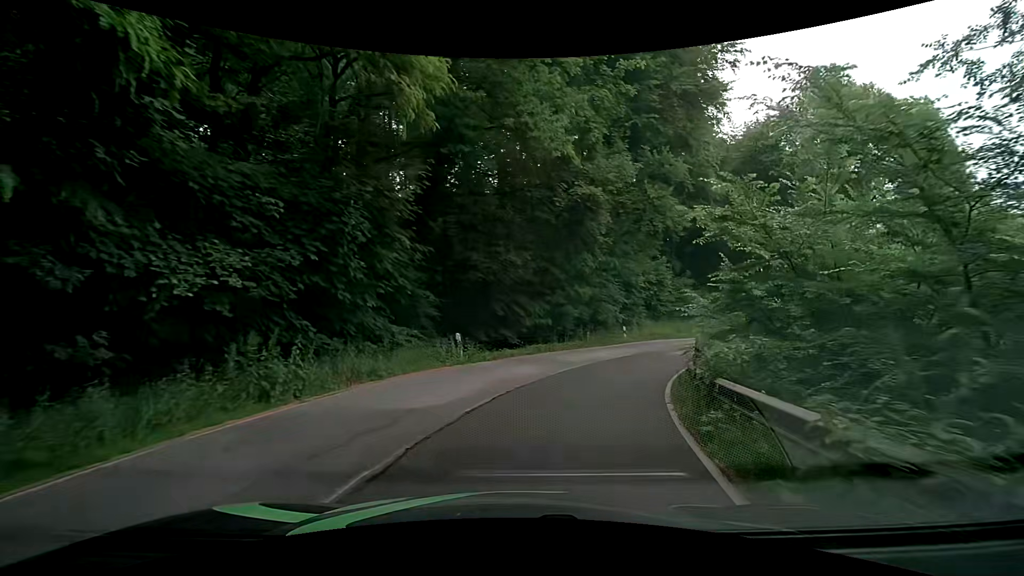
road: tertiary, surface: asphalt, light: Day
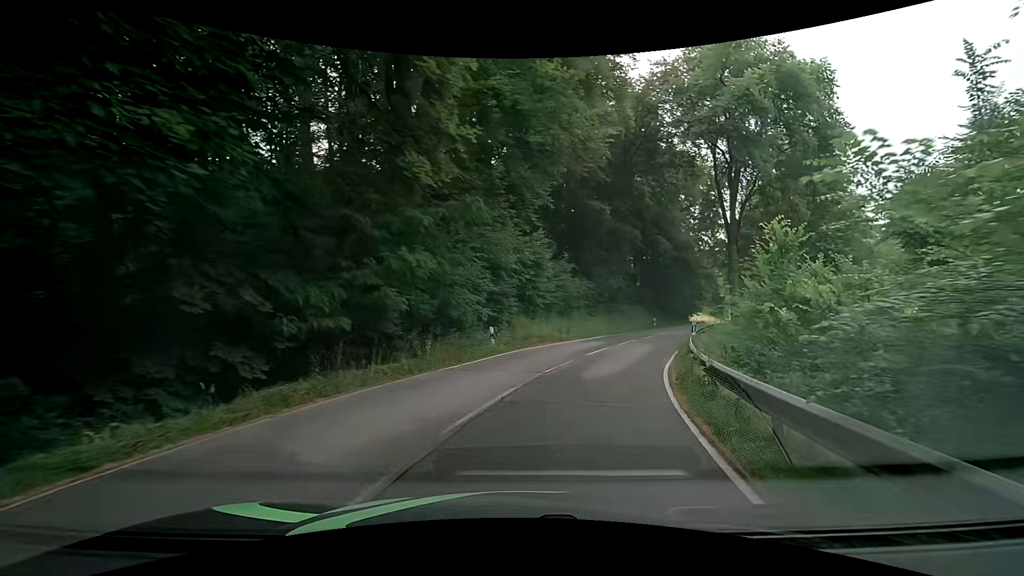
(+1.9, +12.7) m; +16°
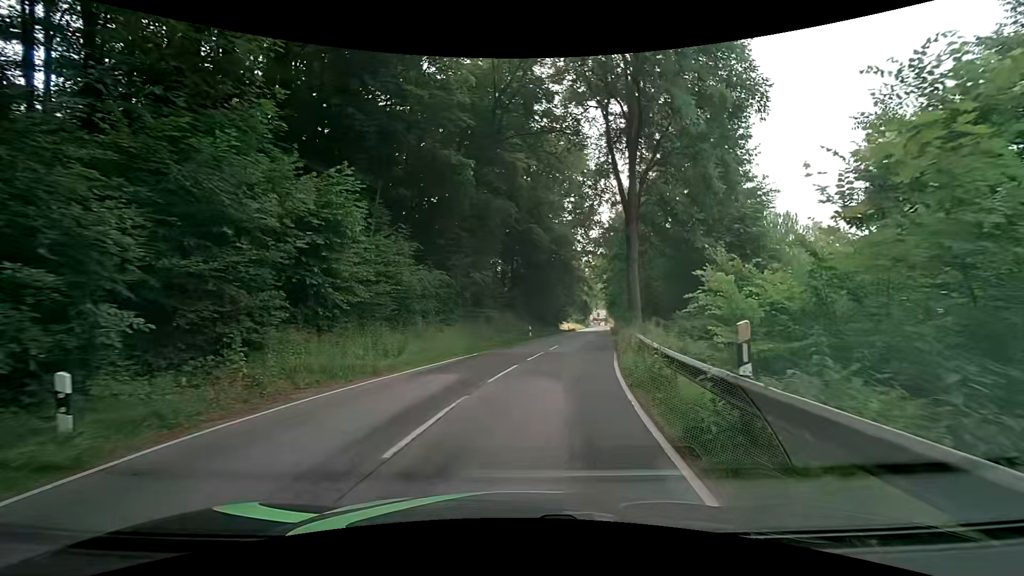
(+2.1, +13.0) m; +16°
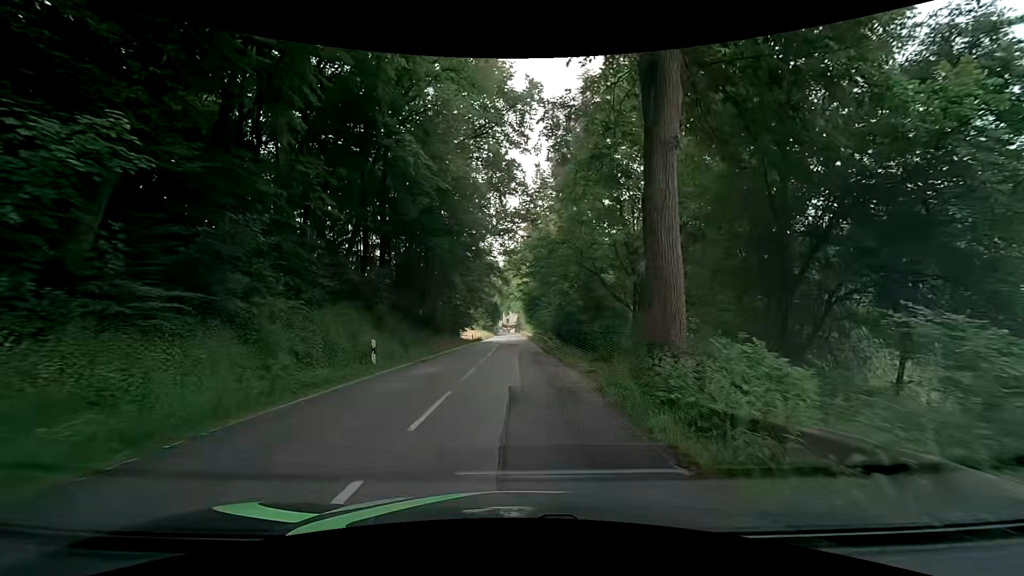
(+2.7, +22.5) m; +11°
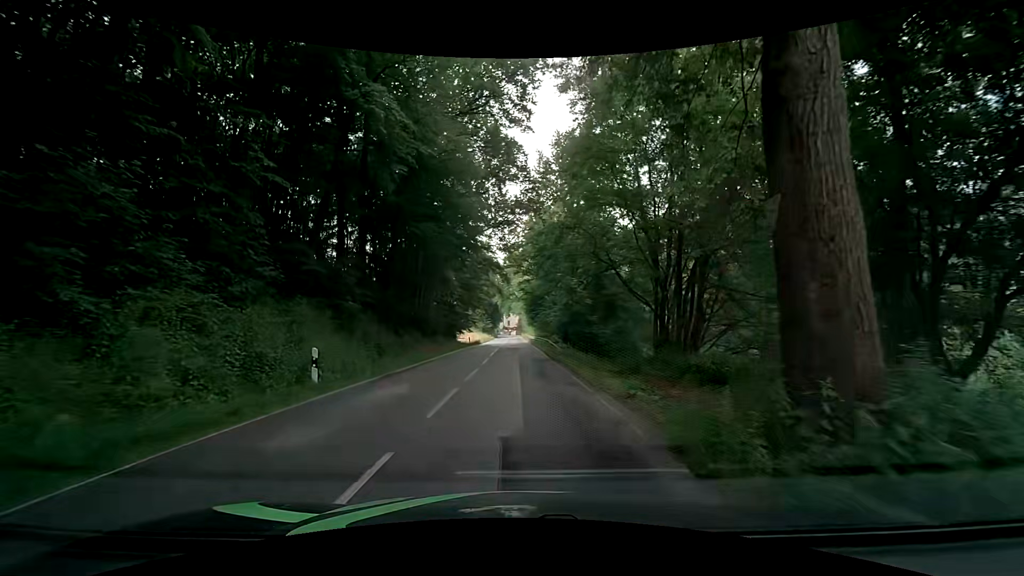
(0.0, +5.1) m; 0°
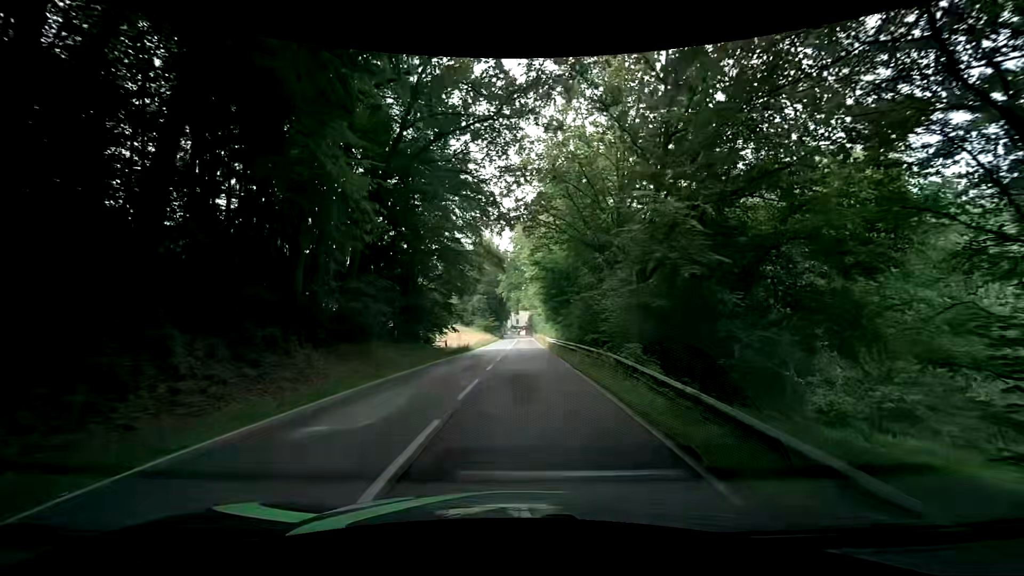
(+0.3, +22.9) m; -2°
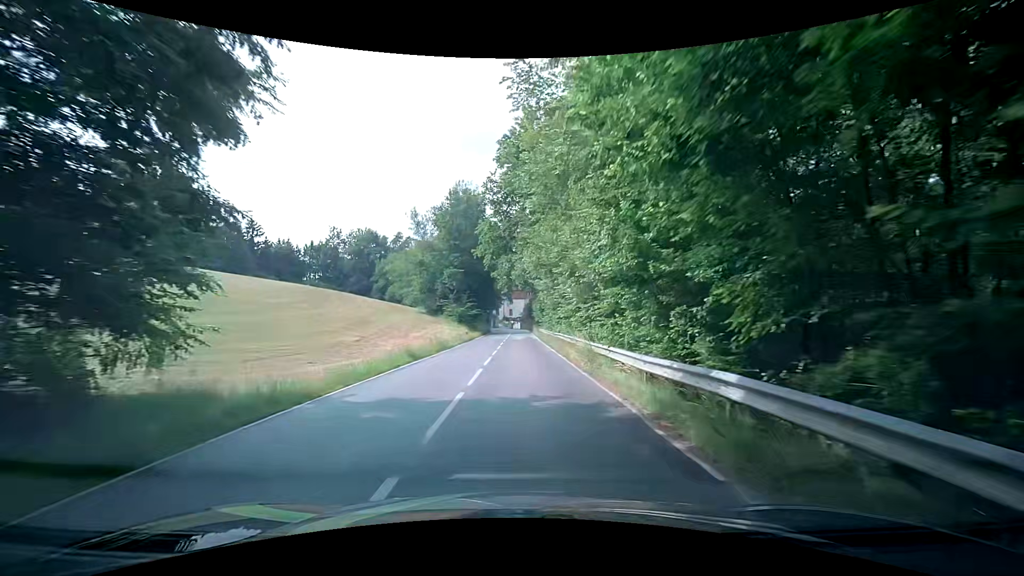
(+0.7, +33.4) m; 0°
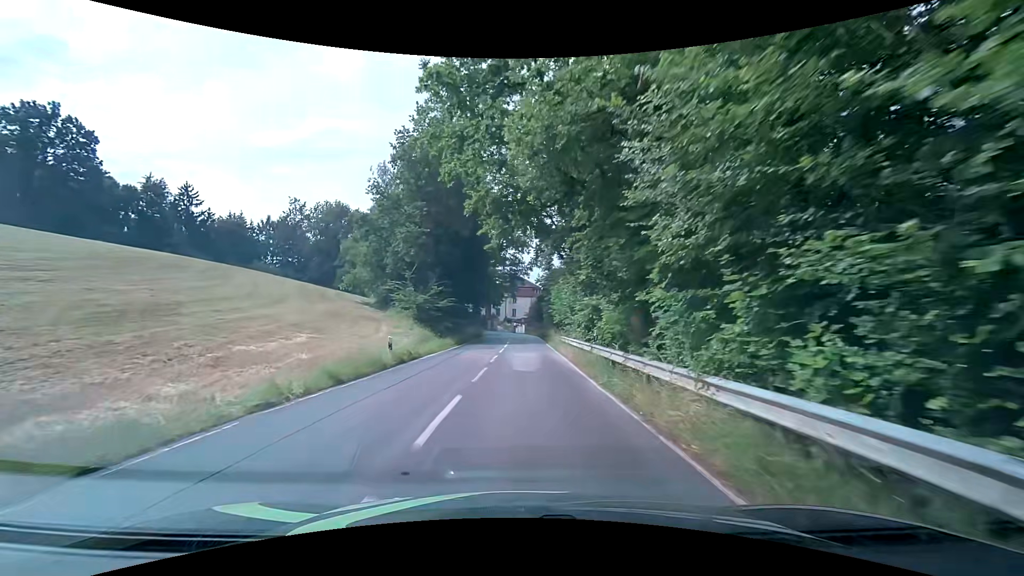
(+0.8, +27.9) m; +1°
